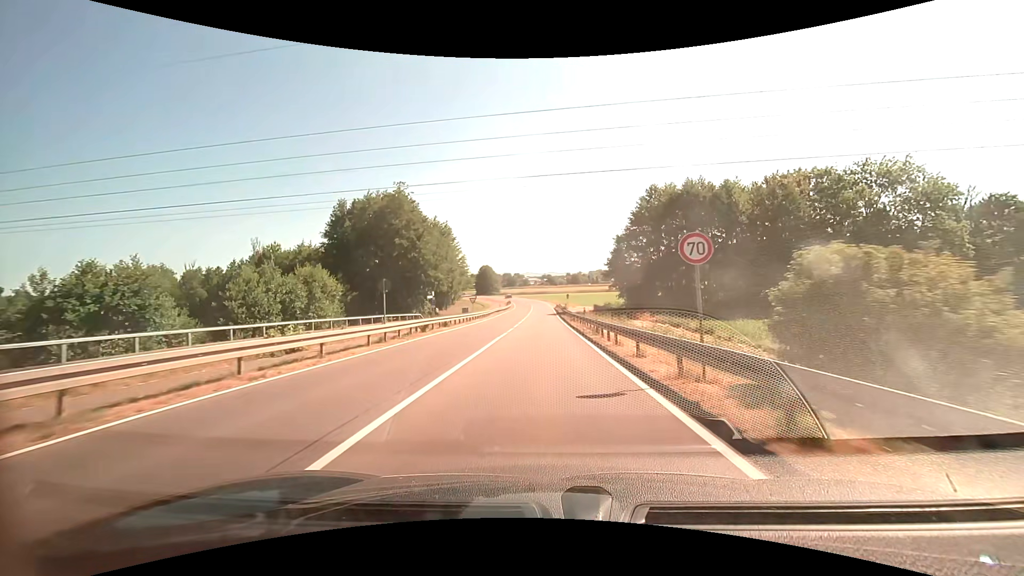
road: secondary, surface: asphalt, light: Day
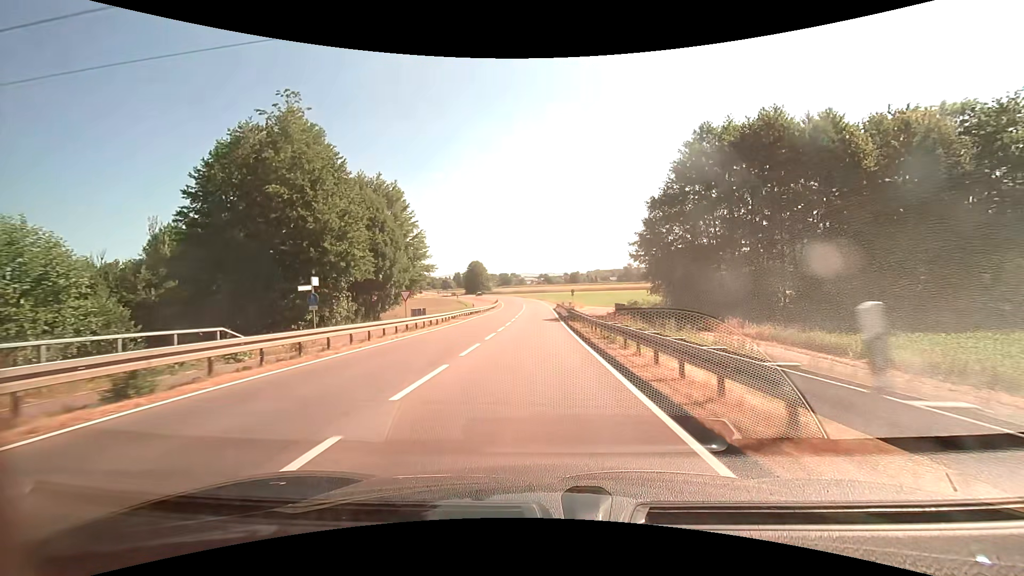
(+0.1, +26.4) m; 0°
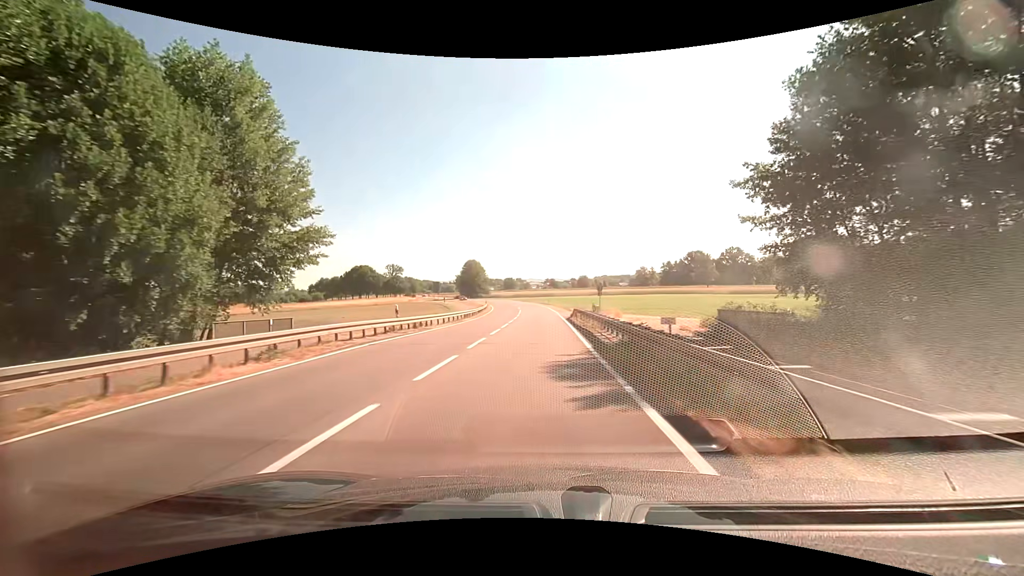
(0.0, +28.6) m; -1°
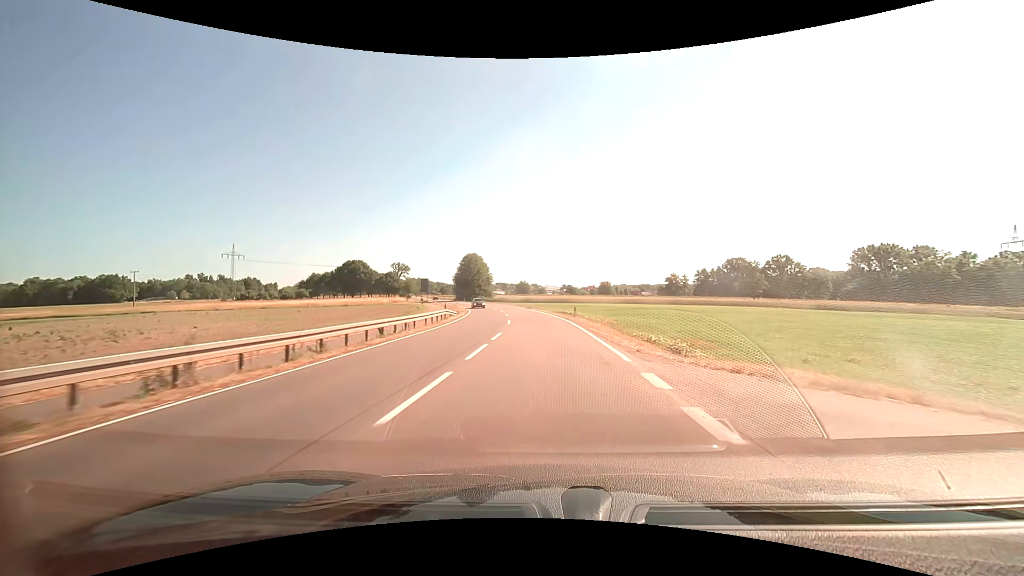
(-0.4, +39.4) m; -2°
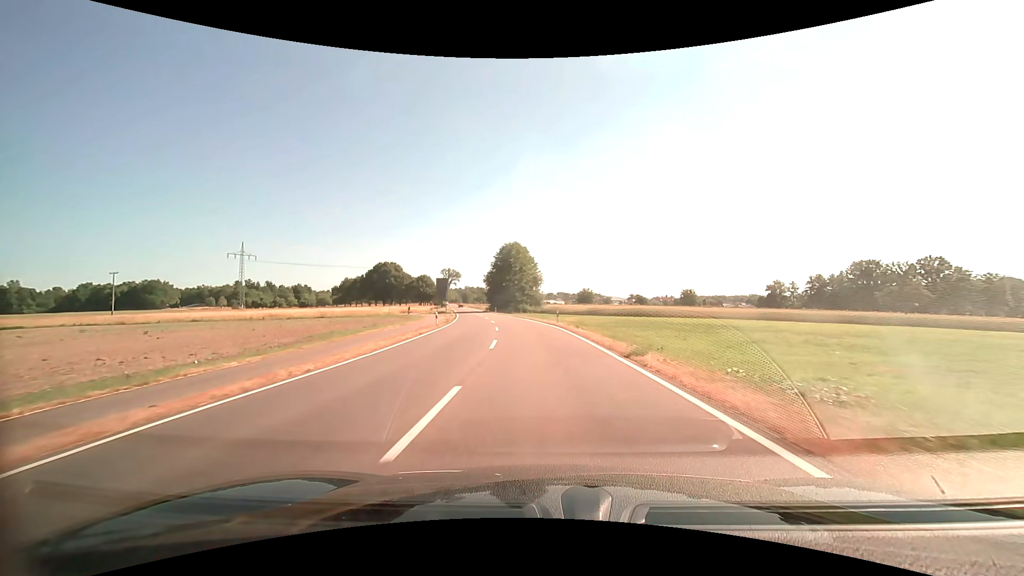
(-2.2, +49.1) m; -7°
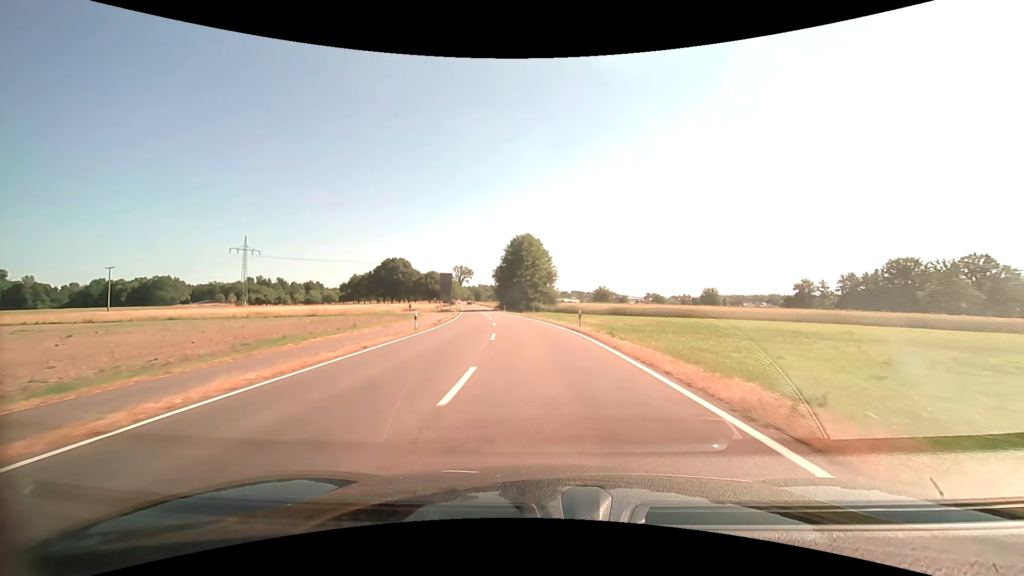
(-0.2, +9.7) m; -2°
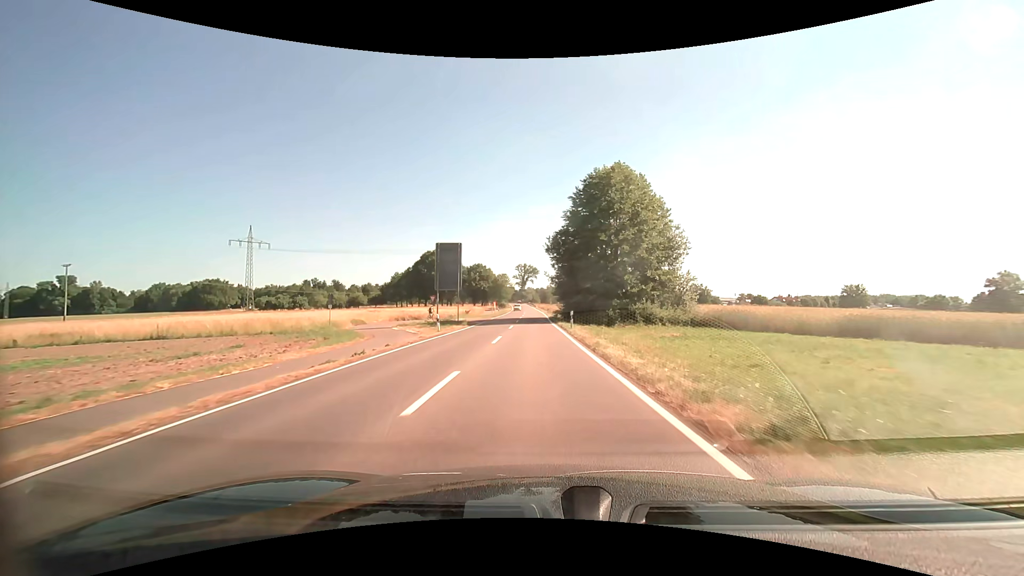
(-3.5, +48.7) m; -8°
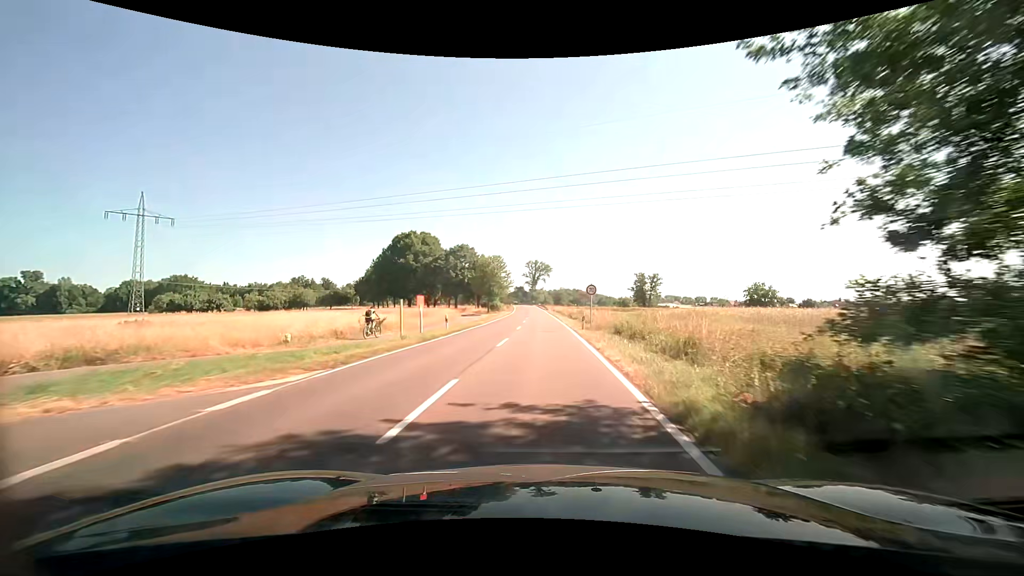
(-0.9, +49.3) m; -2°
(0, +10) (0, +20) (0, +30) (0, +40) (0, +50) (0, +60) (0, +70) (0, +80) (-1, +90) (-1, +100) m
